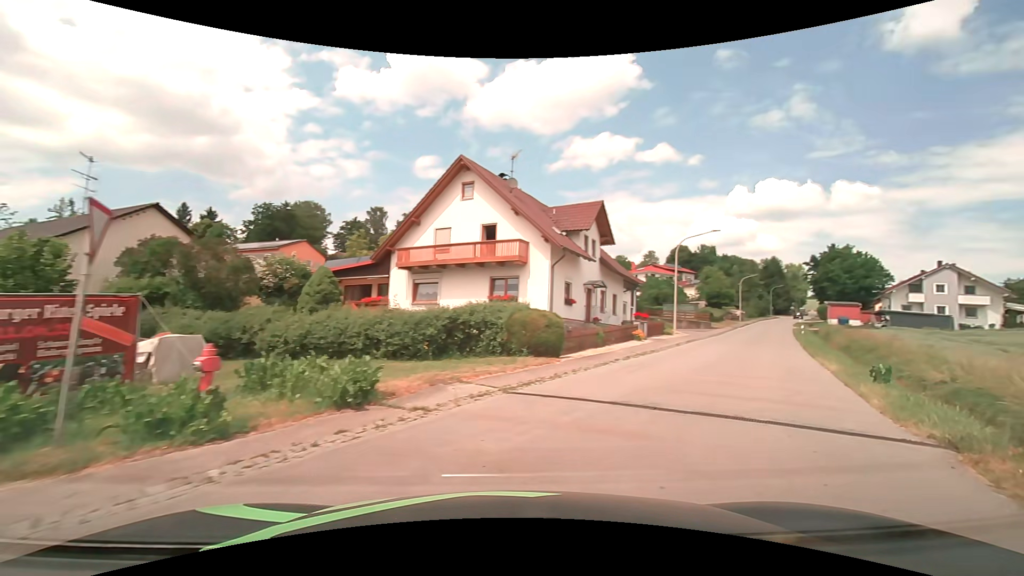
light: Day
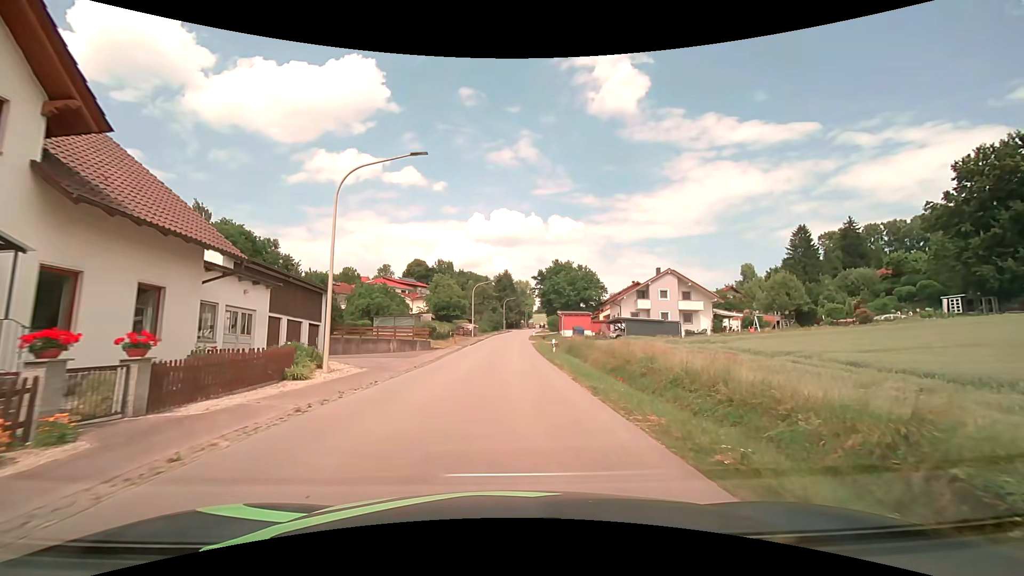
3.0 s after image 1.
(+9.3, +19.1) m; +31°
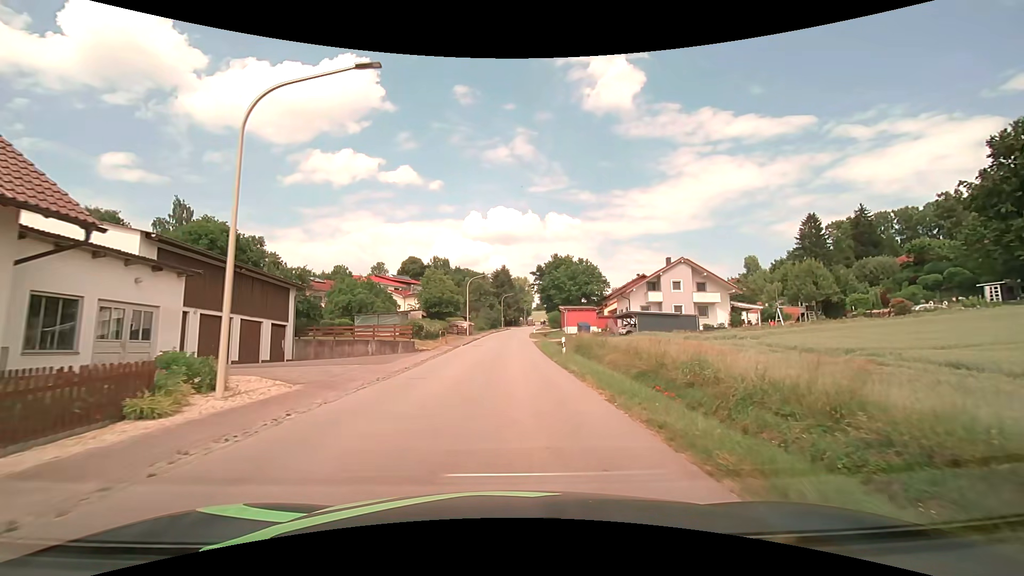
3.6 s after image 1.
(0.0, +5.8) m; 0°
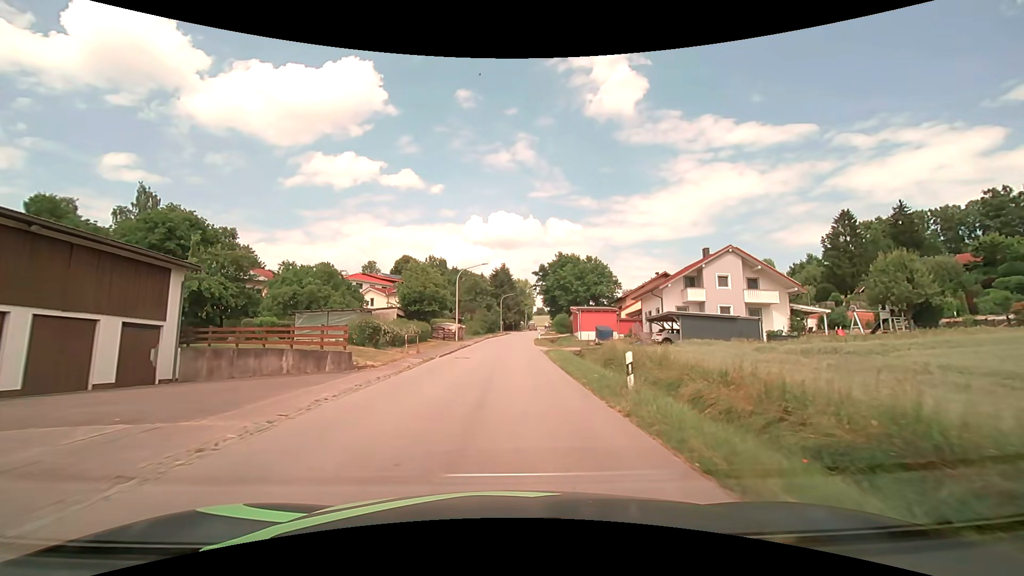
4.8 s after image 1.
(-0.1, +12.5) m; -1°
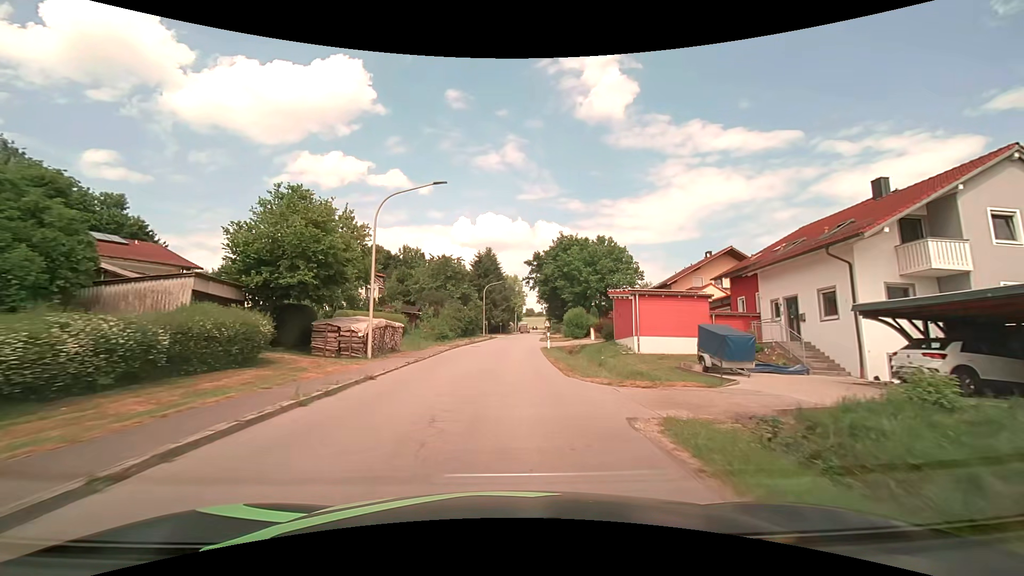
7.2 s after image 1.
(+0.3, +26.9) m; +2°
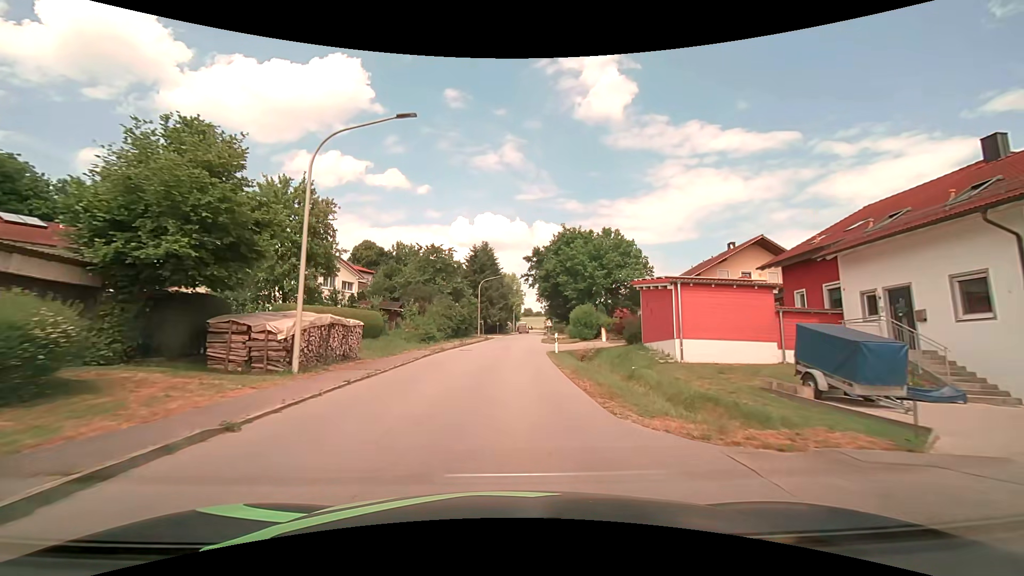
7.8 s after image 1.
(0.0, +6.7) m; +1°
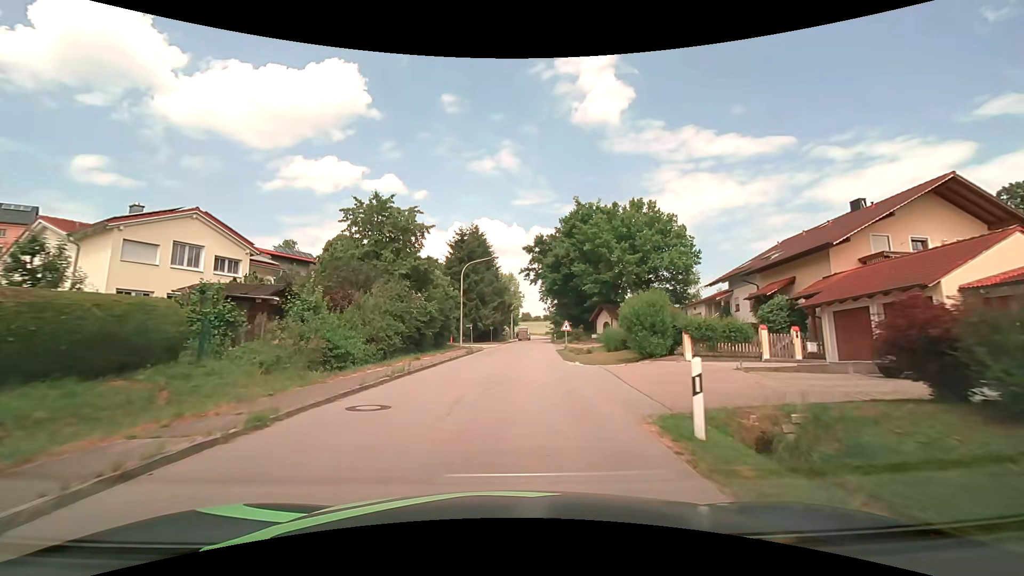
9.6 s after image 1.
(0.0, +19.8) m; 0°
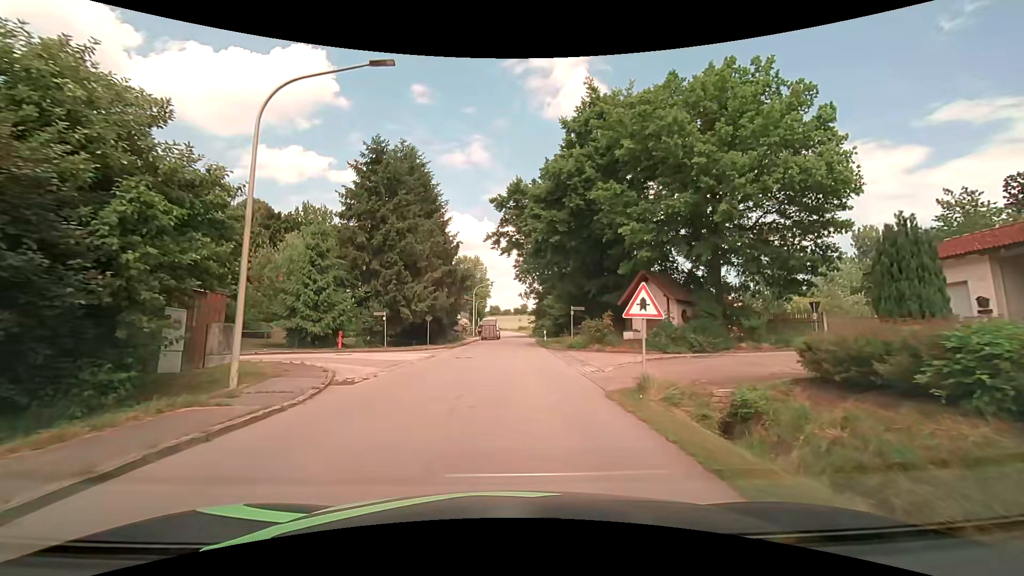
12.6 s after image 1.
(+1.1, +29.1) m; +4°
